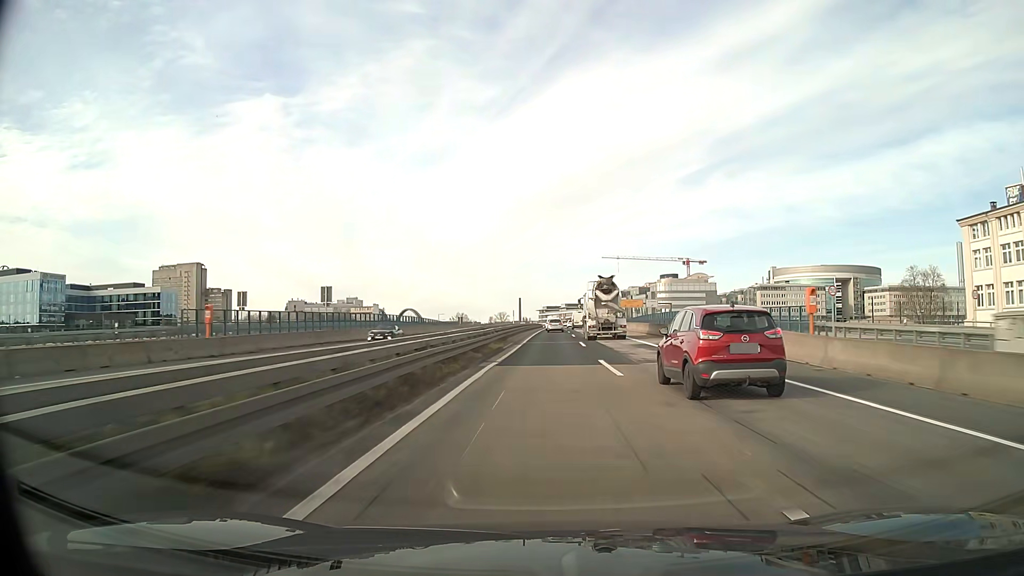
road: motorway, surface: asphalt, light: Day
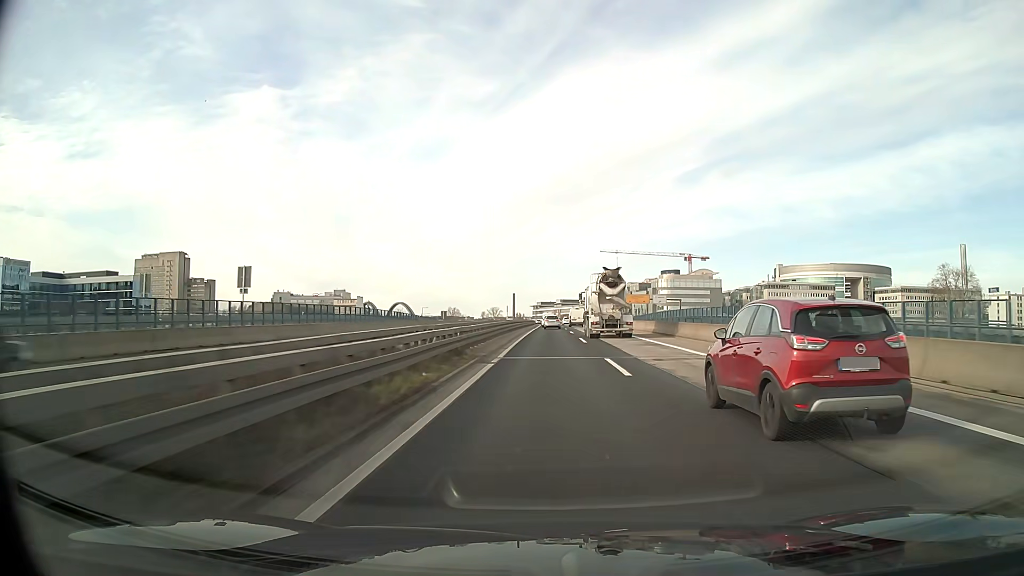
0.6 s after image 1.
(0.0, +19.0) m; 0°
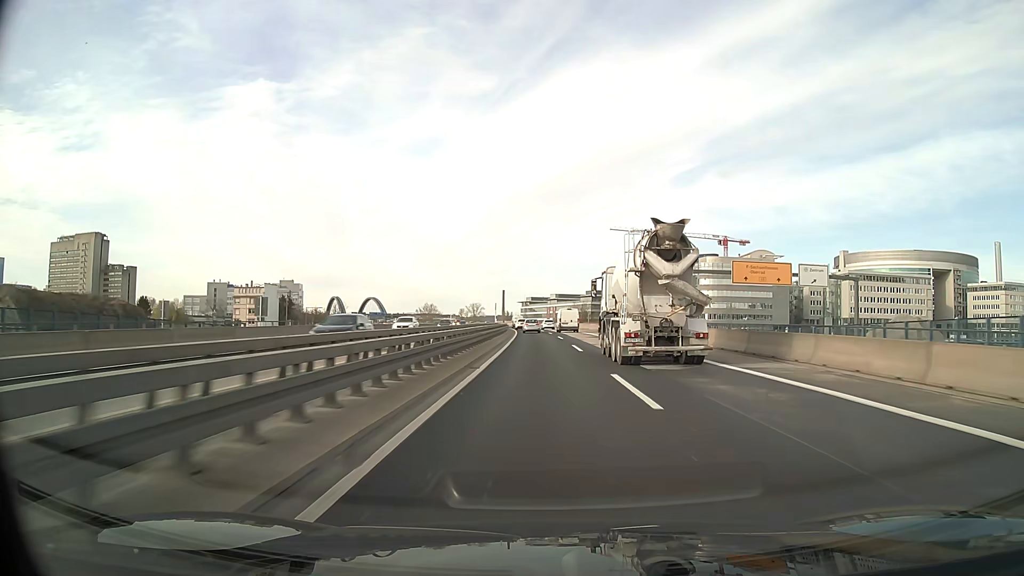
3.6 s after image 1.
(+1.4, +95.2) m; +1°
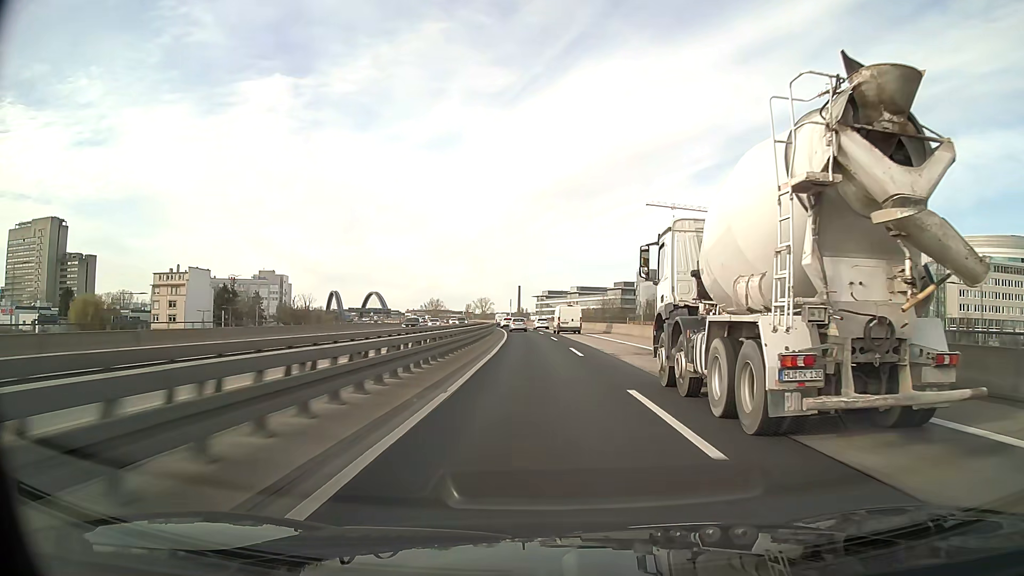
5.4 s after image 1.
(-0.5, +57.2) m; -1°
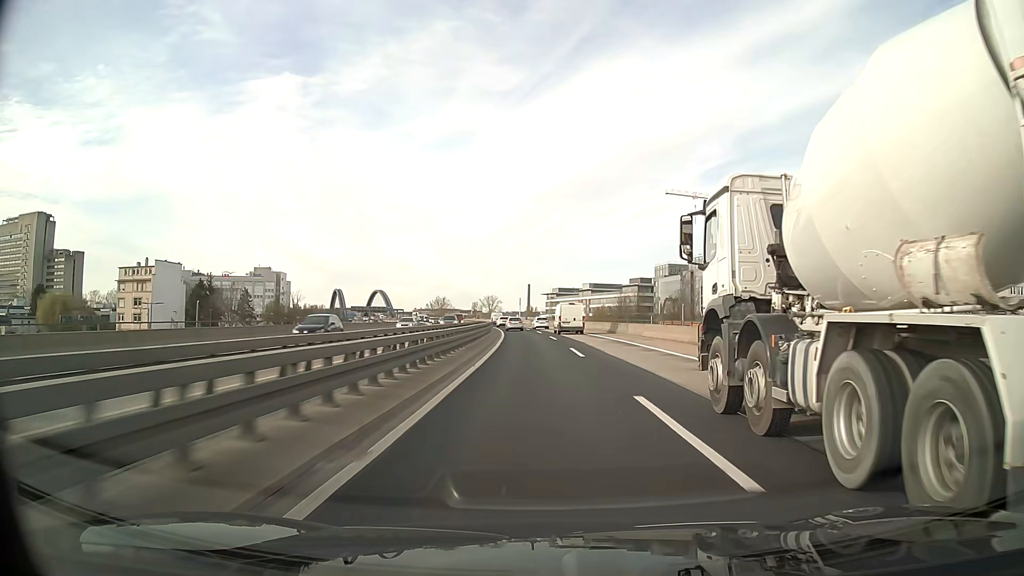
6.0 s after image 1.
(-0.1, +19.1) m; -1°
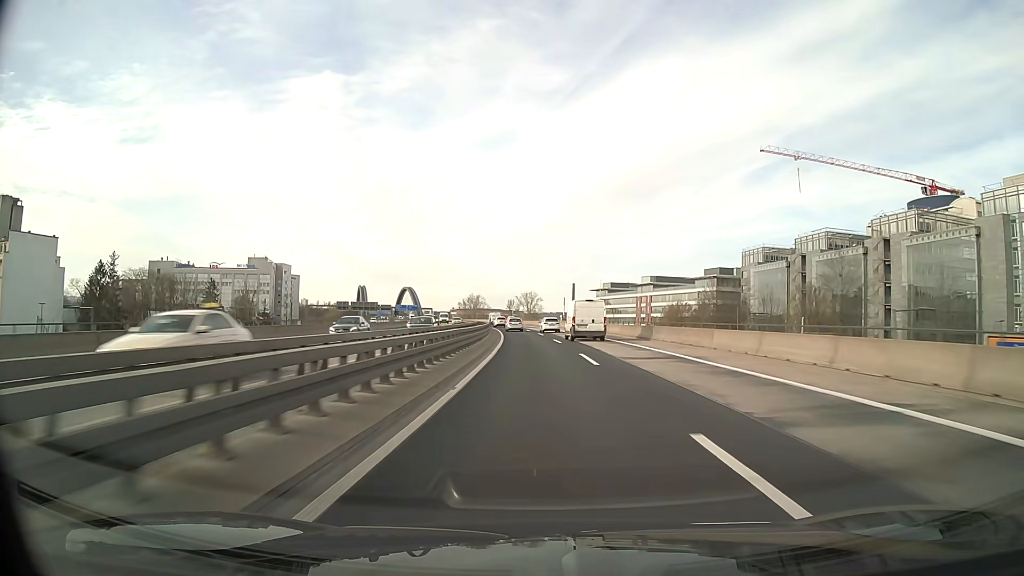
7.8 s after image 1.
(-1.7, +57.2) m; -4°
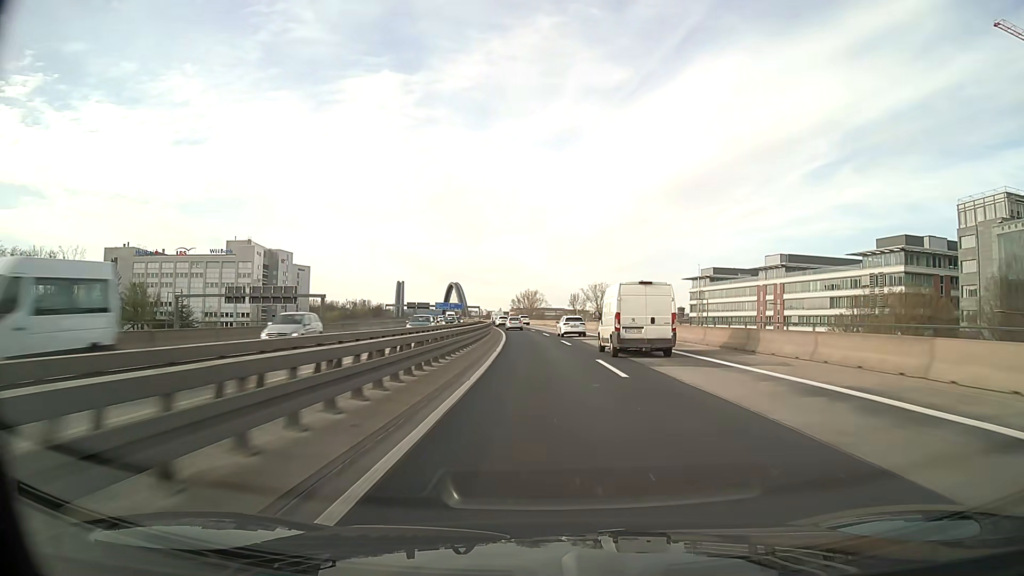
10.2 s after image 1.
(-3.6, +76.1) m; -5°
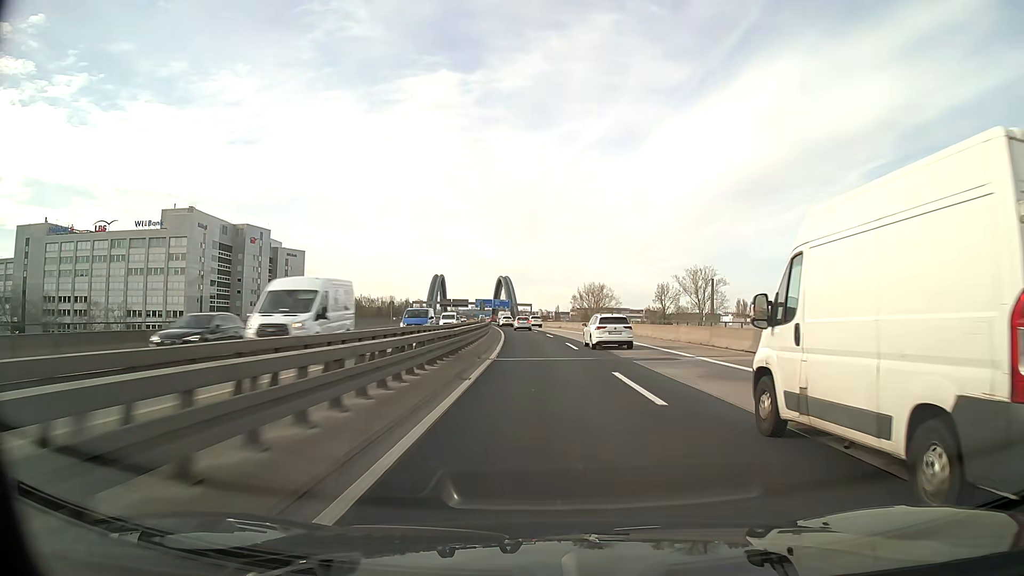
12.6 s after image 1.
(-3.4, +76.1) m; -5°
(0, +10) (0, +20) (-1, +30) (-1, +40) (-2, +50) (-2, +60) (-3, +70) (-4, +80) (-5, +90) (-6, +100) m
